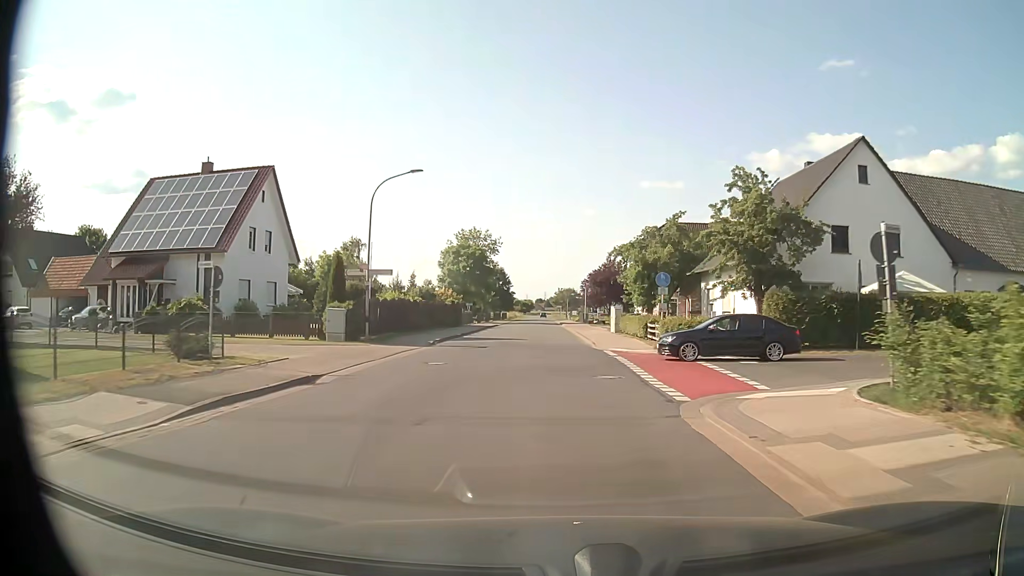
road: unclassified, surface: asphalt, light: Day
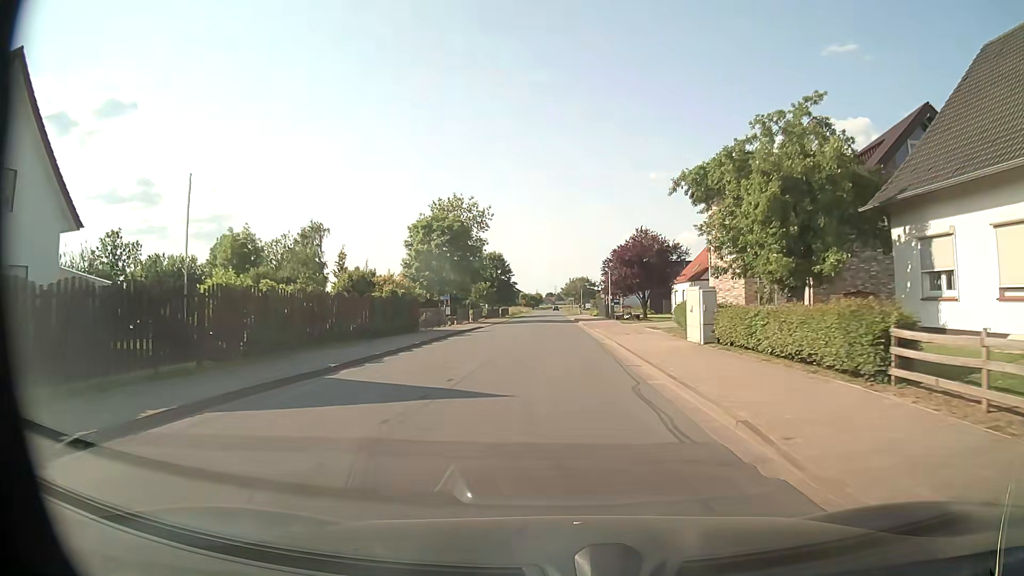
(-0.2, +24.0) m; -1°
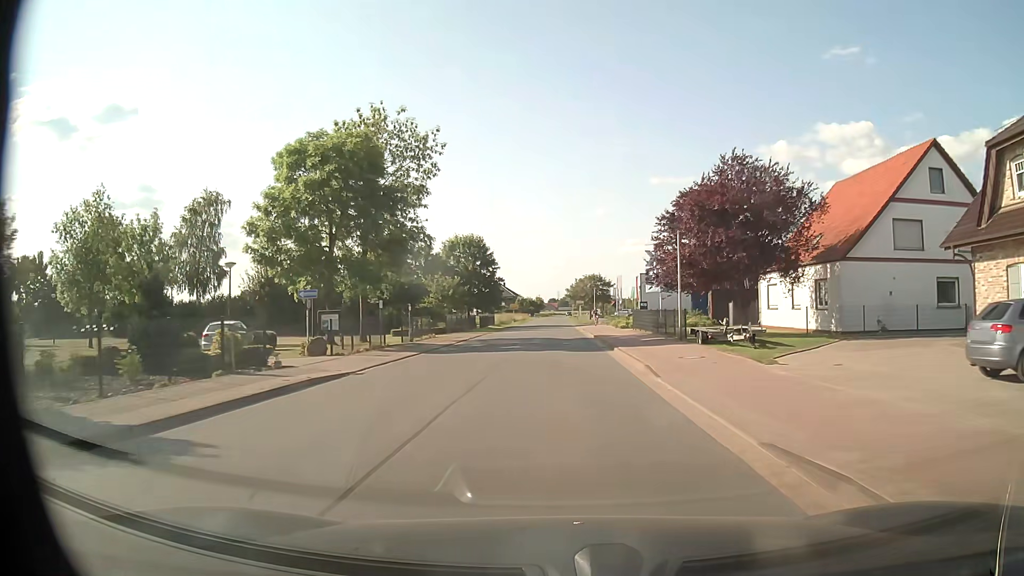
(-0.2, +31.9) m; 0°
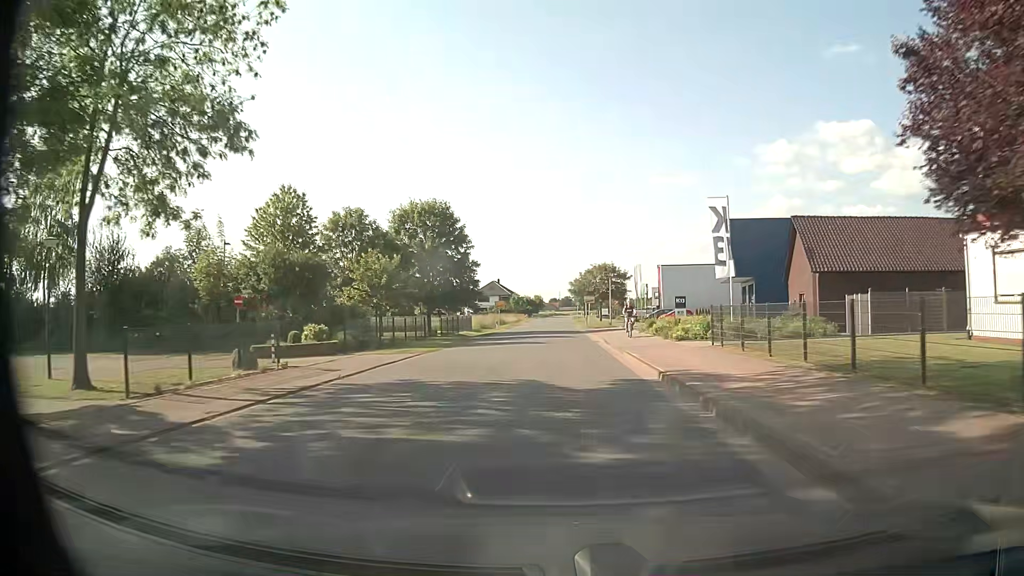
(-0.1, +23.7) m; -1°
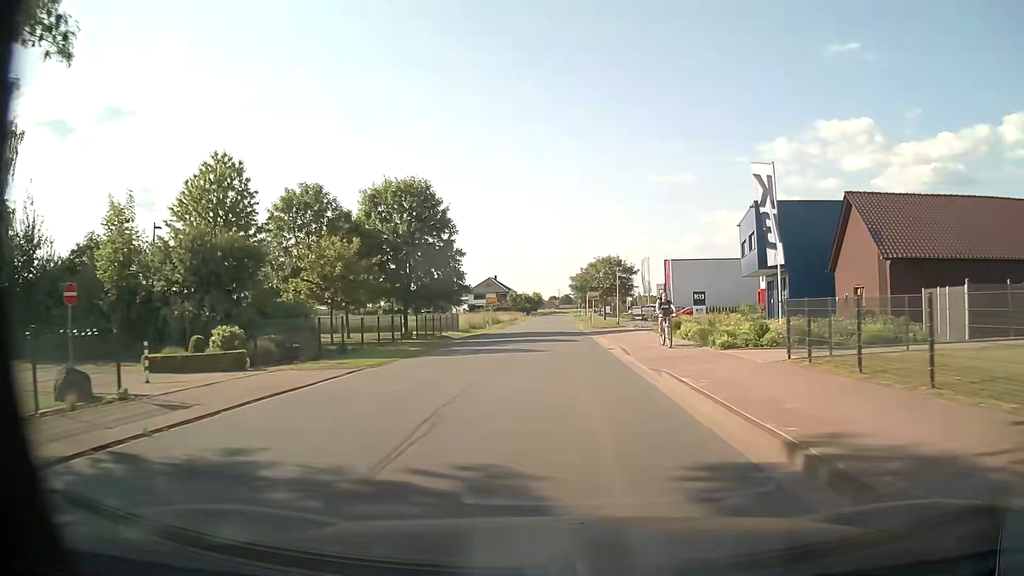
(0.0, +7.8) m; 0°
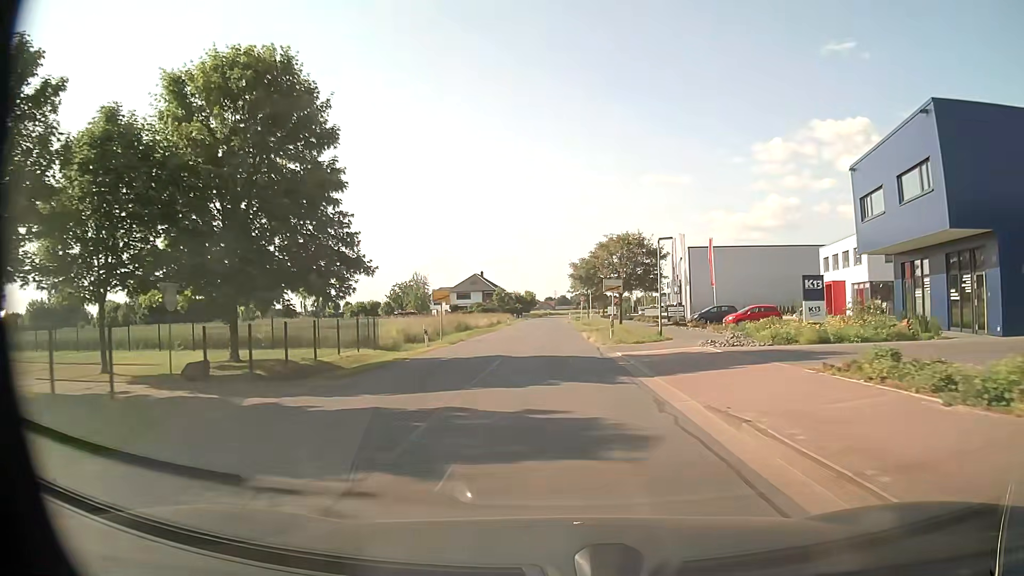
(+0.1, +23.4) m; 0°
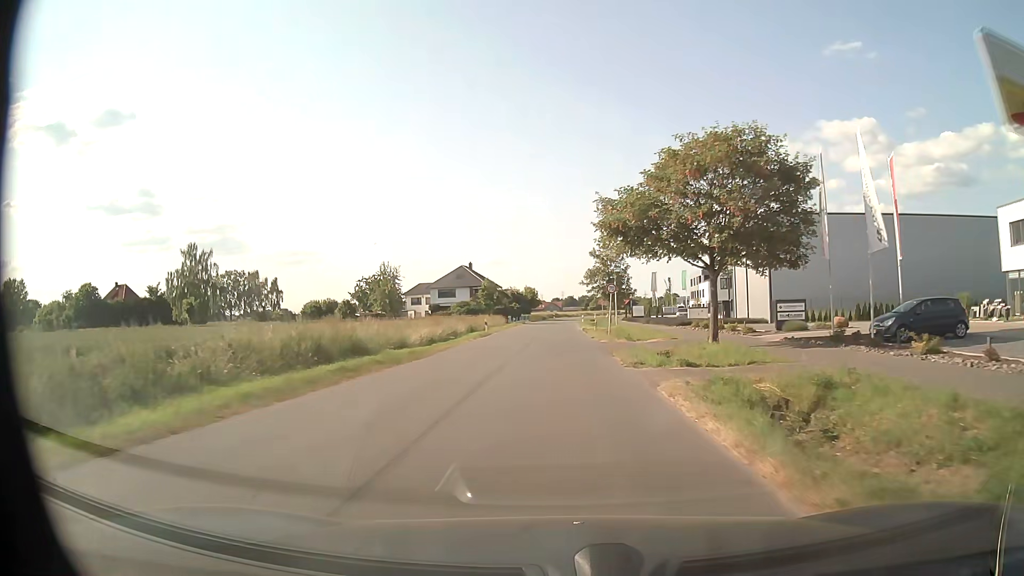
(0.0, +31.3) m; -1°
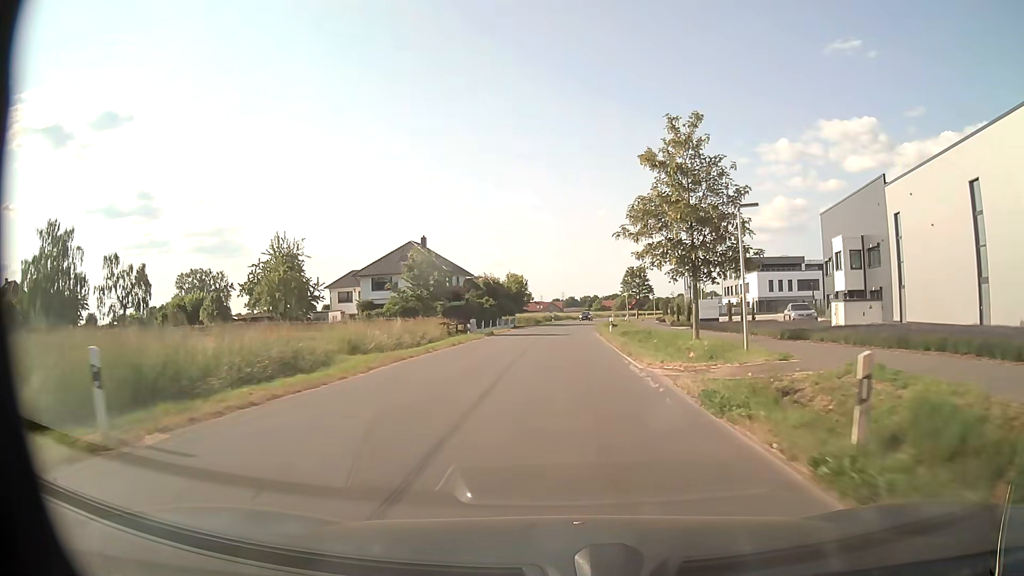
(+0.1, +43.4) m; 0°
(0, +10) (0, +20) (0, +30) (+1, +40) (+1, +50) (+1, +60) (+2, +70) (+3, +80) (+4, +90) (+5, +100) m
